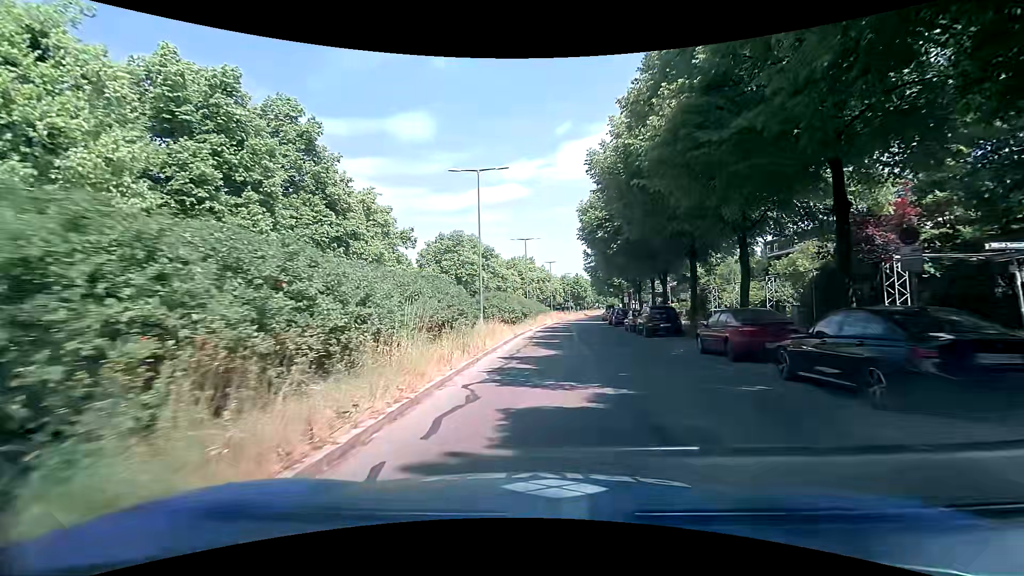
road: residential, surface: asphalt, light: Day
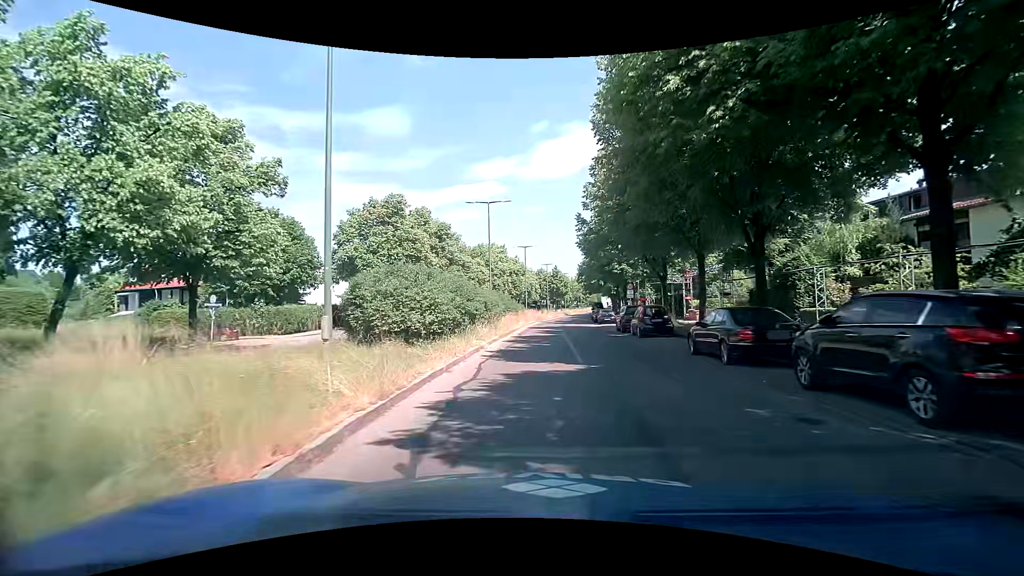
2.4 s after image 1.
(+0.8, +20.0) m; +4°
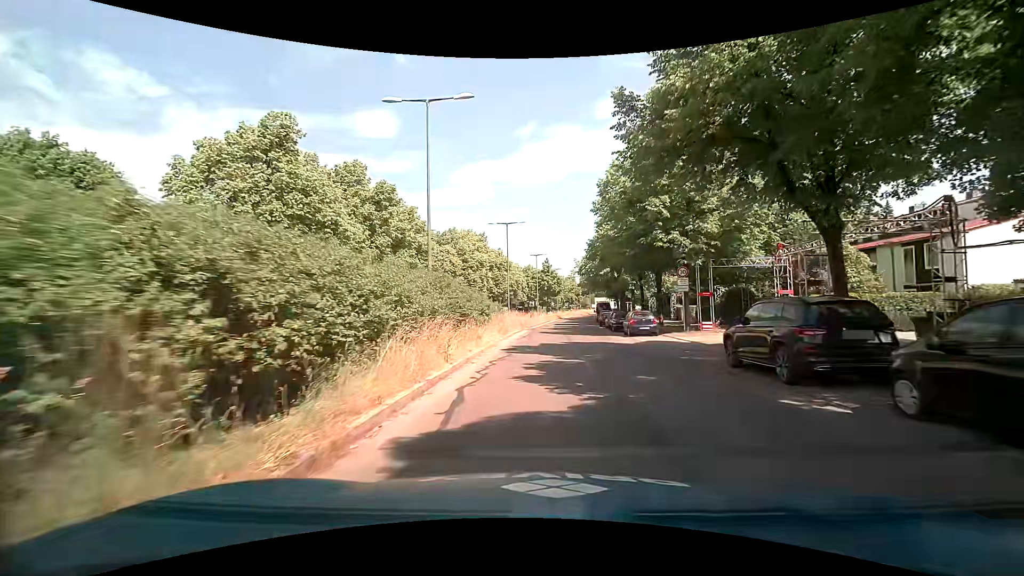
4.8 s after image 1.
(-0.2, +20.7) m; 0°
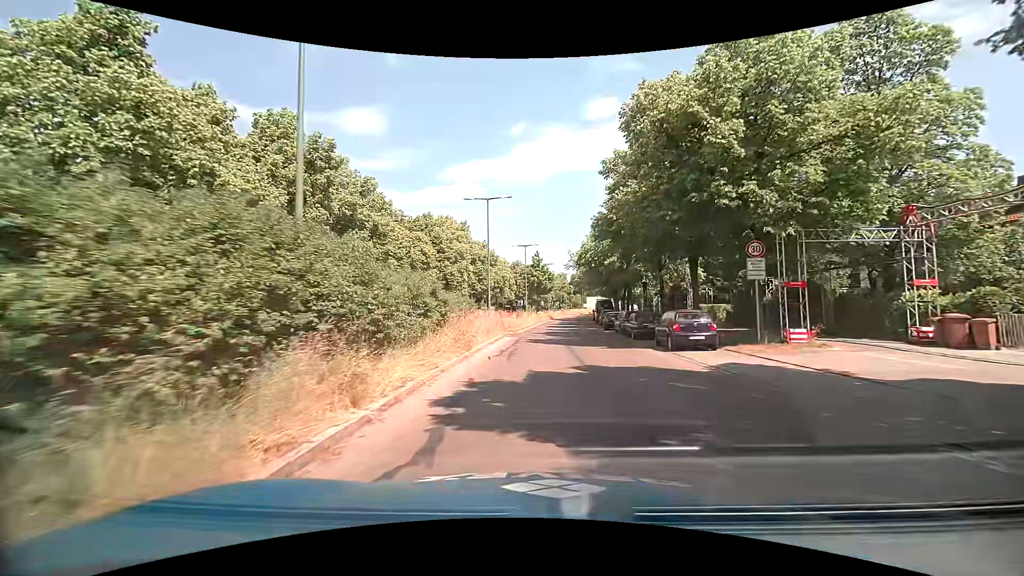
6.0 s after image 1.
(+0.2, +10.7) m; +2°
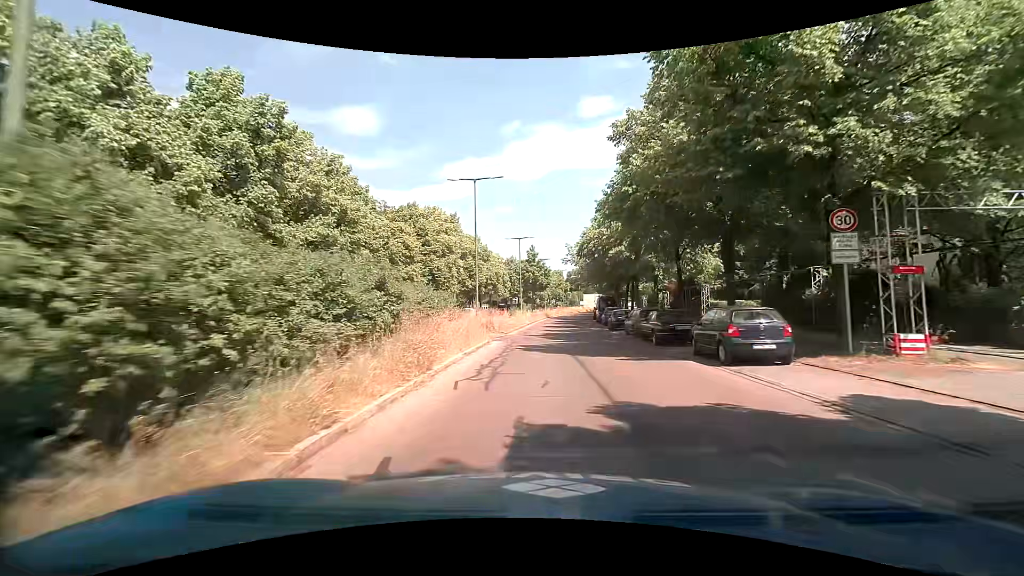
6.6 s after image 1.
(0.0, +5.4) m; 0°
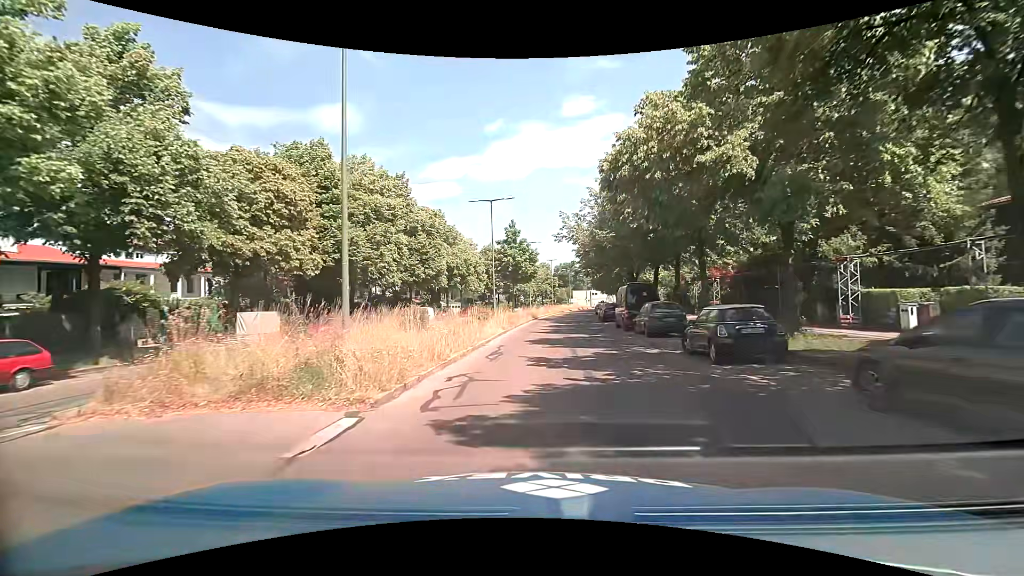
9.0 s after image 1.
(+0.3, +21.4) m; +3°
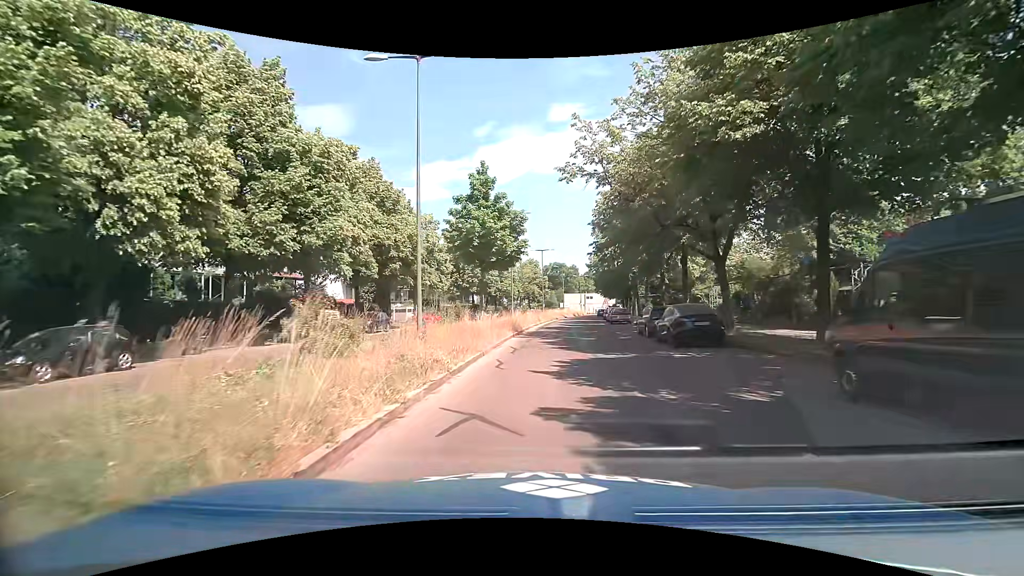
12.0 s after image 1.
(-0.4, +24.3) m; -1°
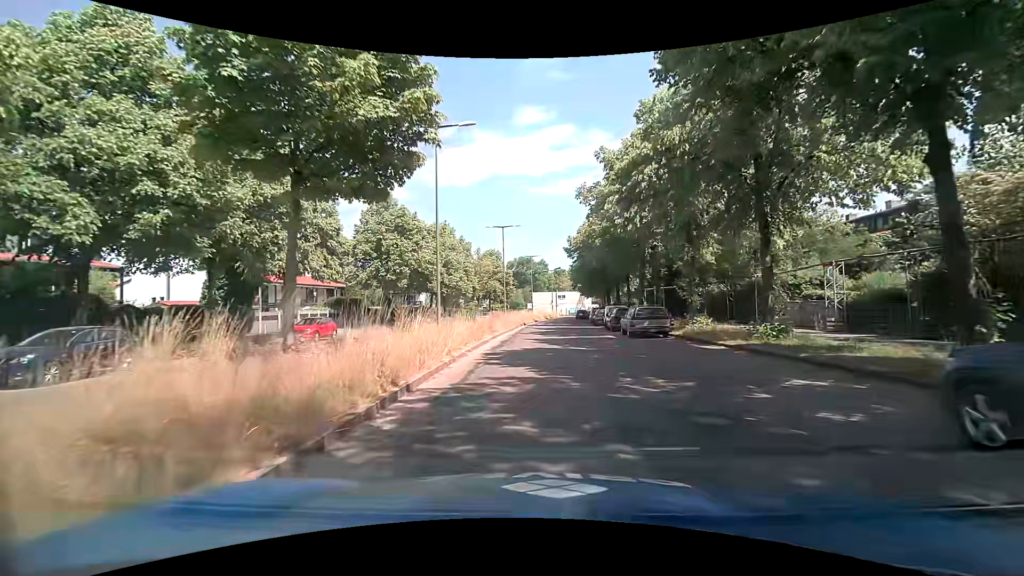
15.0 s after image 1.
(+1.3, +22.7) m; +6°
(0, +10) (0, +20) (0, +30) (0, +40) (+1, +50) (+1, +60) (+2, +70) (+3, +80) (+4, +90) (+6, +100) m
